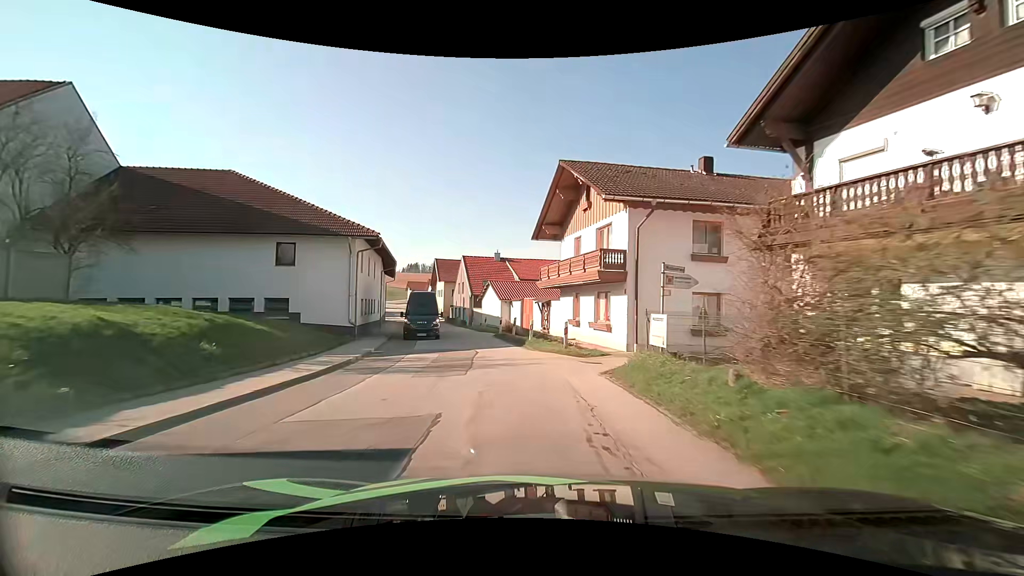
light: Day
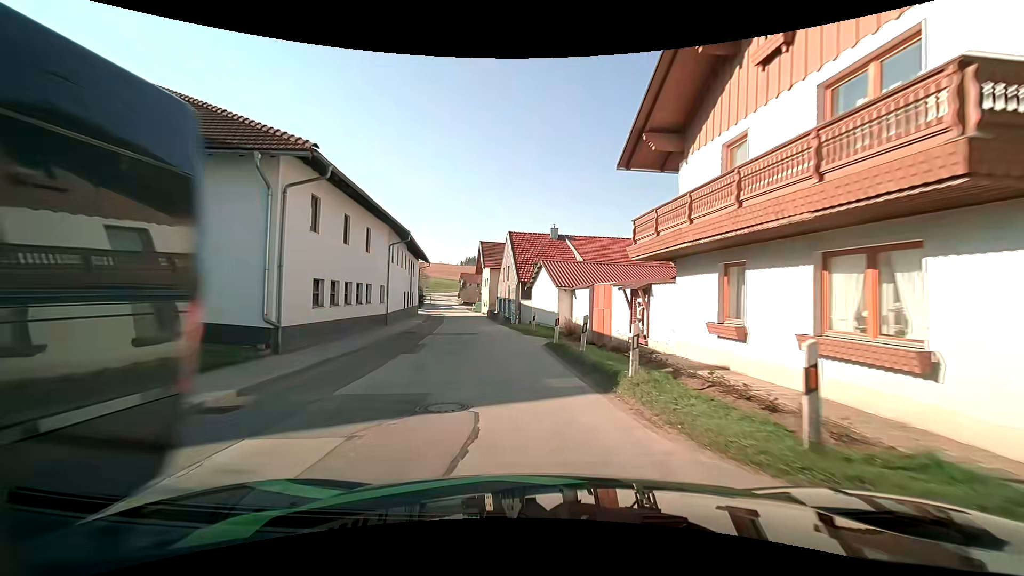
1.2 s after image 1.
(-0.7, +12.9) m; -6°
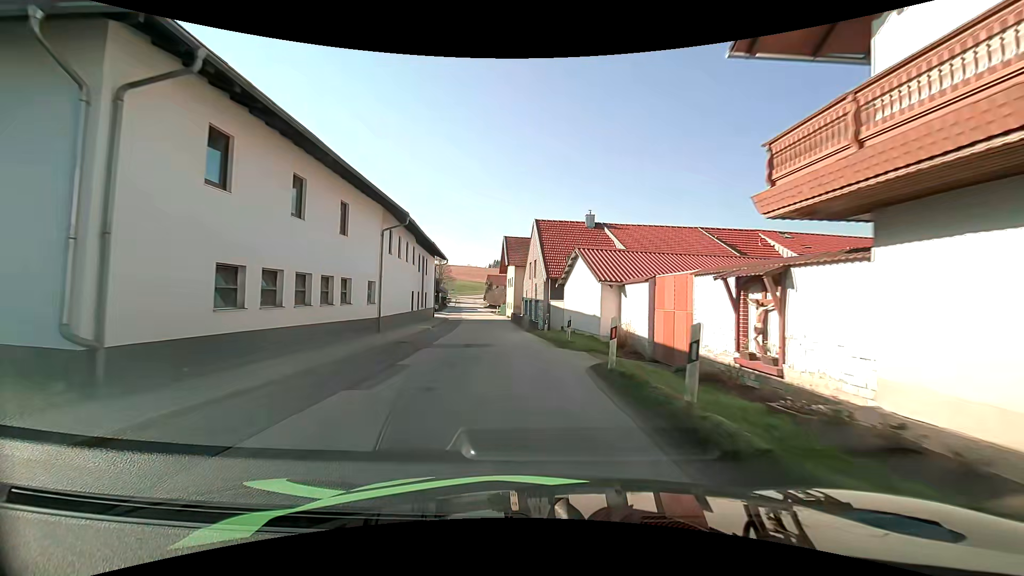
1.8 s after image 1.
(-0.3, +6.6) m; -5°
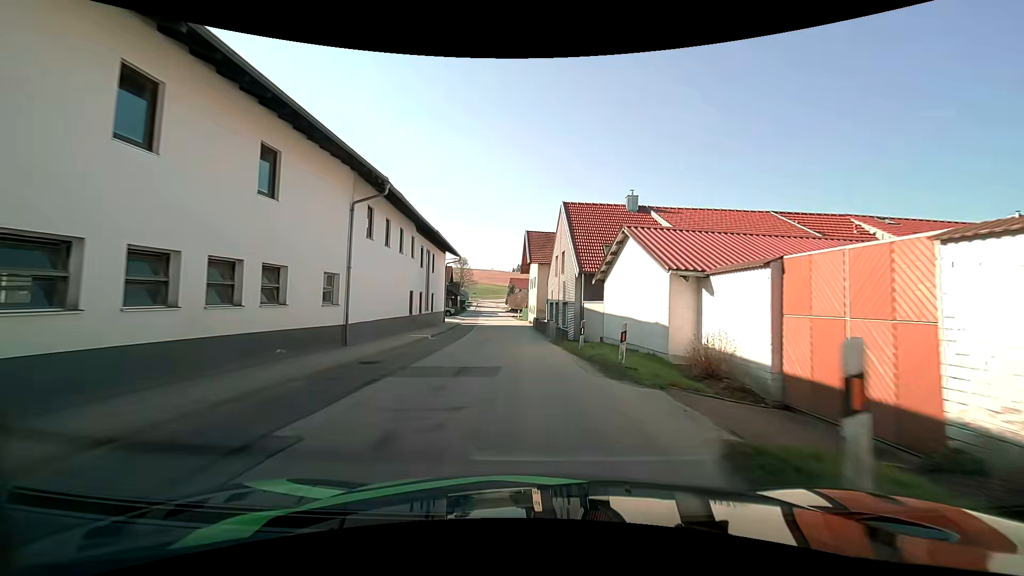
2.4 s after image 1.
(0.0, +6.8) m; -1°
